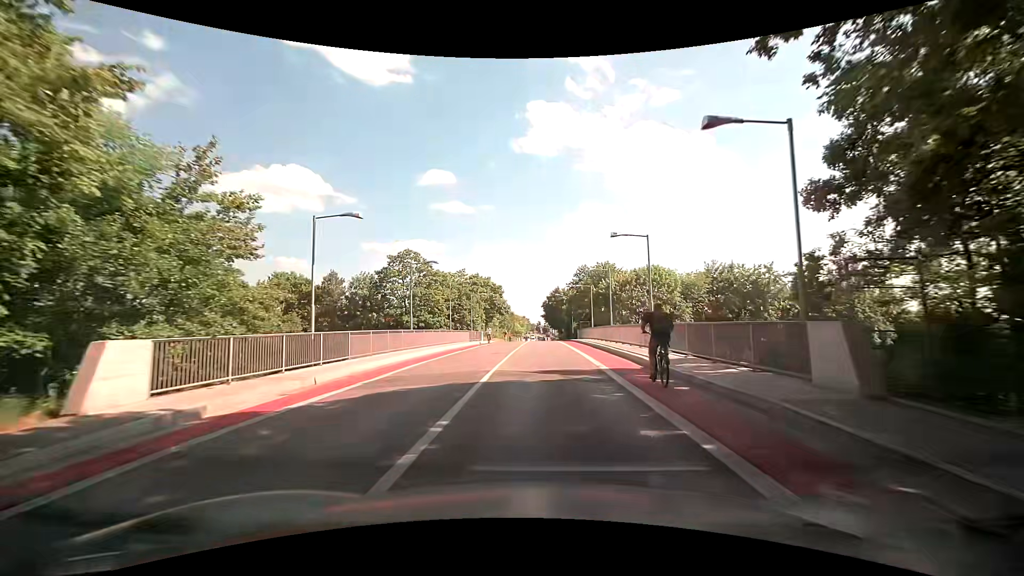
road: tertiary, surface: asphalt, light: Day
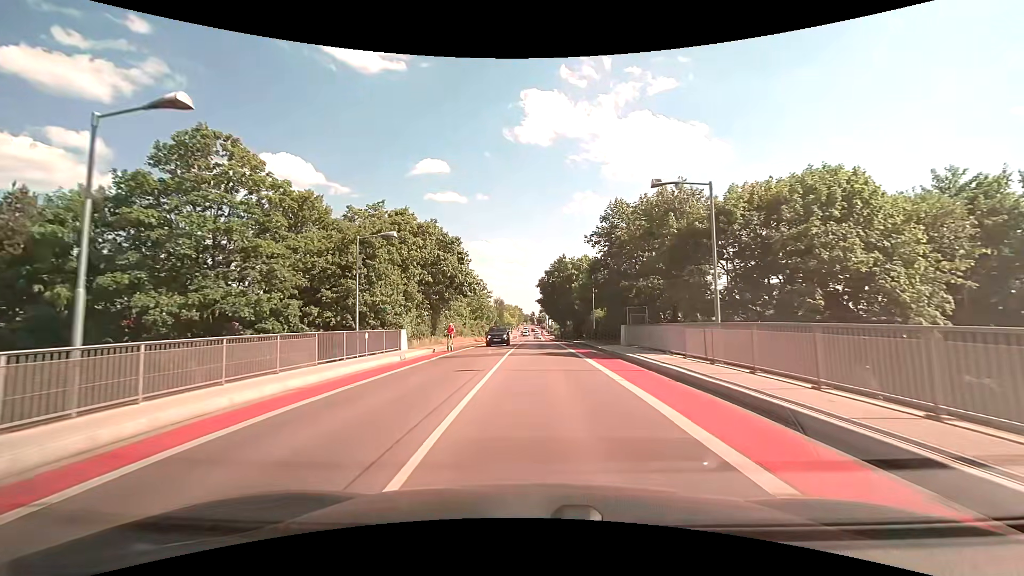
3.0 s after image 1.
(0.0, +35.1) m; 0°
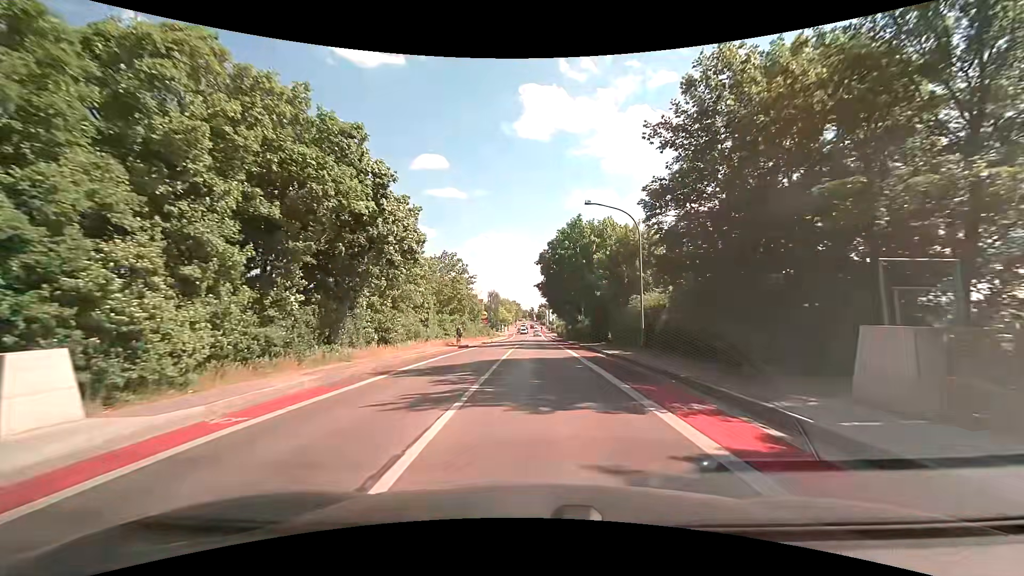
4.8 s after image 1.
(+0.1, +20.2) m; +1°
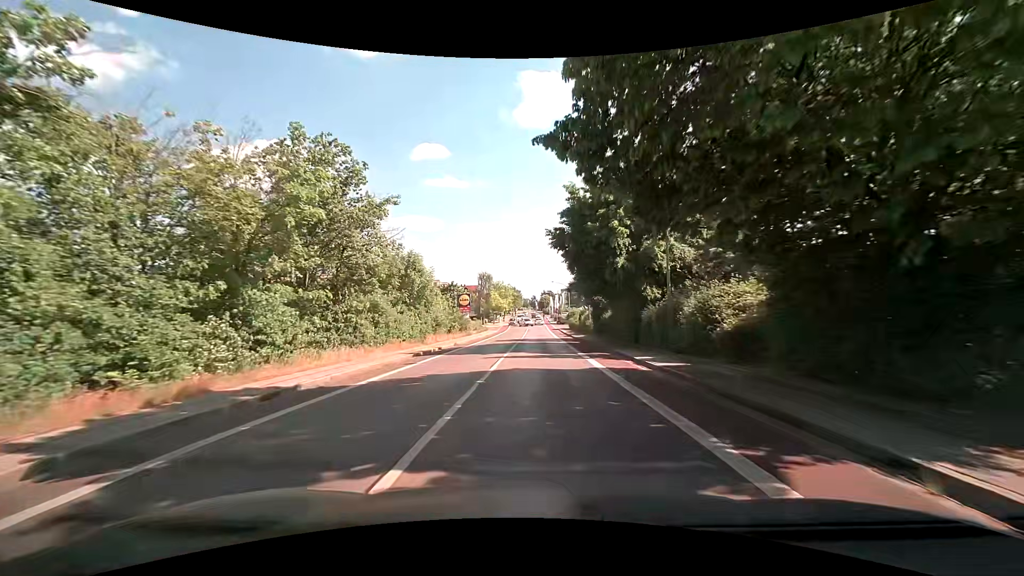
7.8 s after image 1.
(-0.3, +33.1) m; -1°
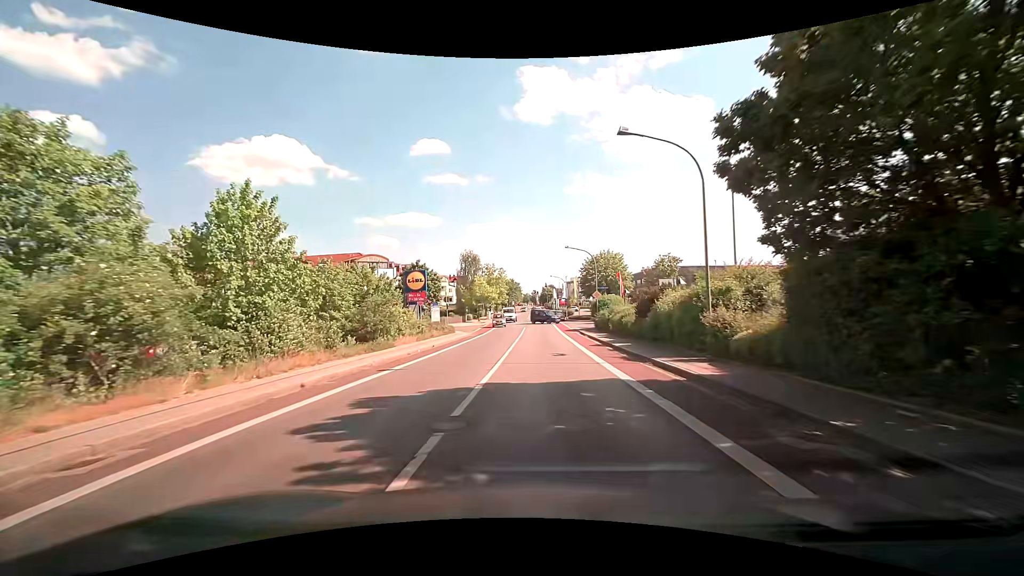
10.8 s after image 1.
(0.0, +32.6) m; 0°
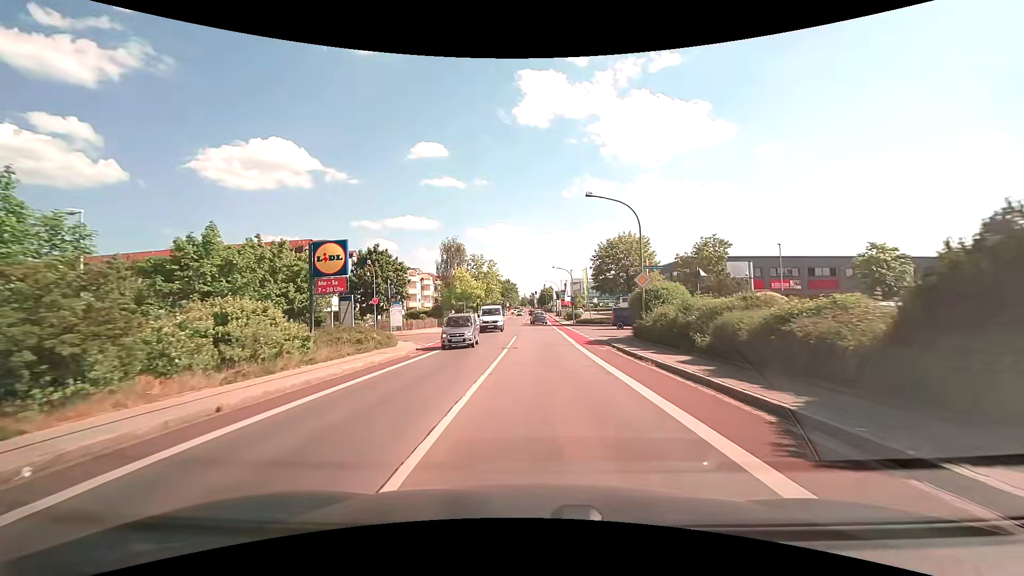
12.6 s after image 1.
(+0.1, +19.0) m; 0°
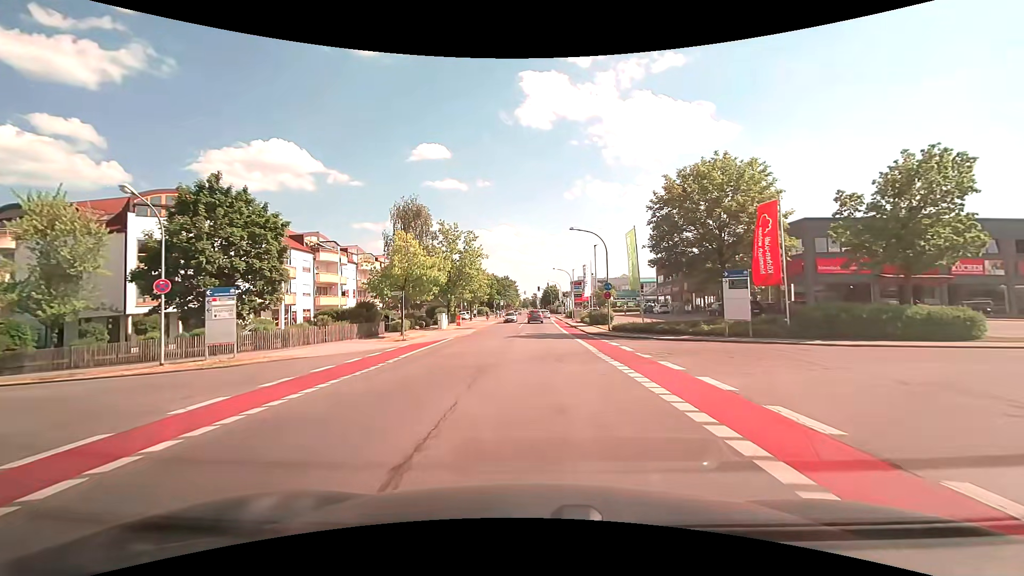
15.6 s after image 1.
(-0.1, +28.9) m; 0°
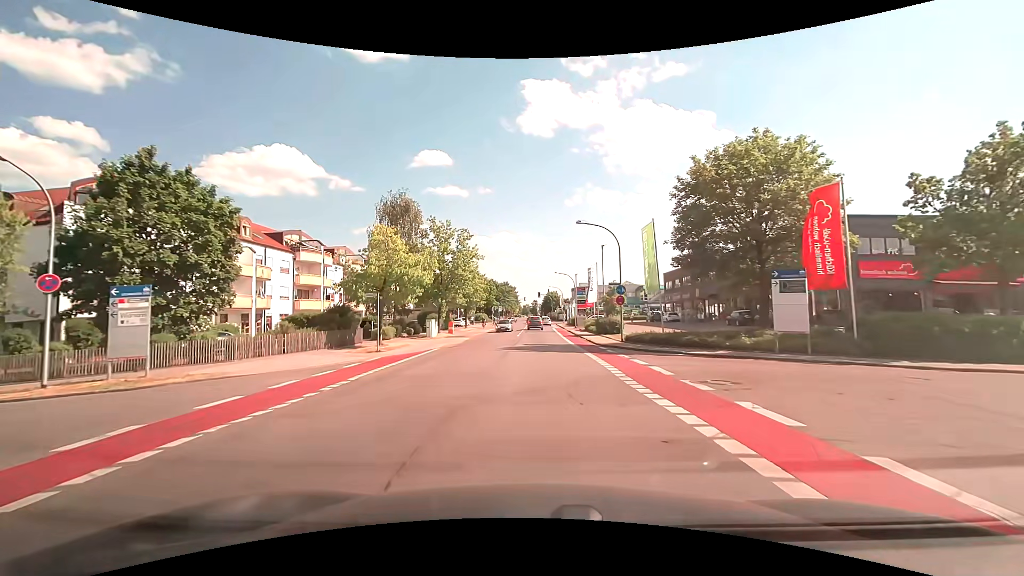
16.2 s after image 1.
(0.0, +5.1) m; 0°
